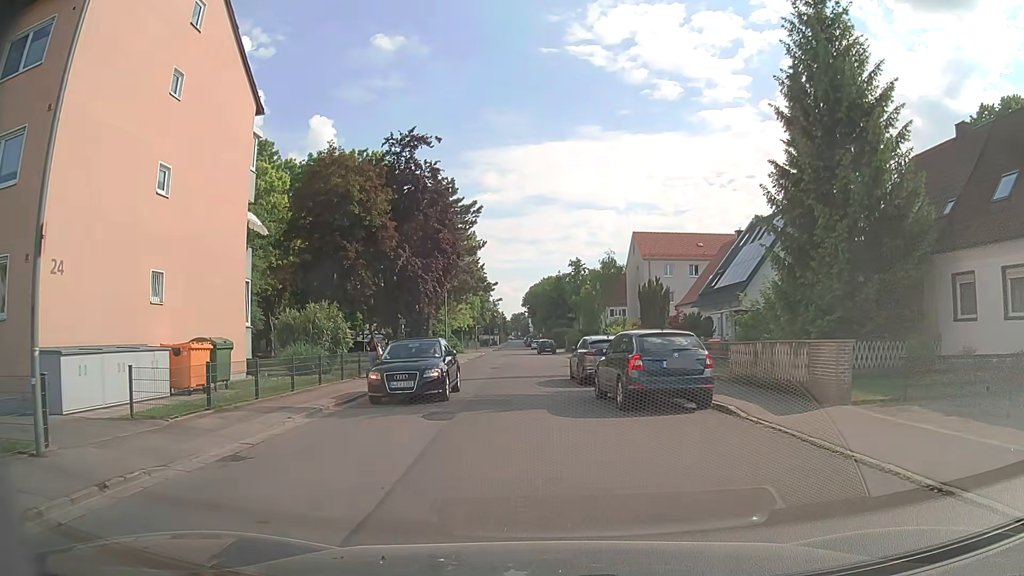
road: unclassified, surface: asphalt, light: Day
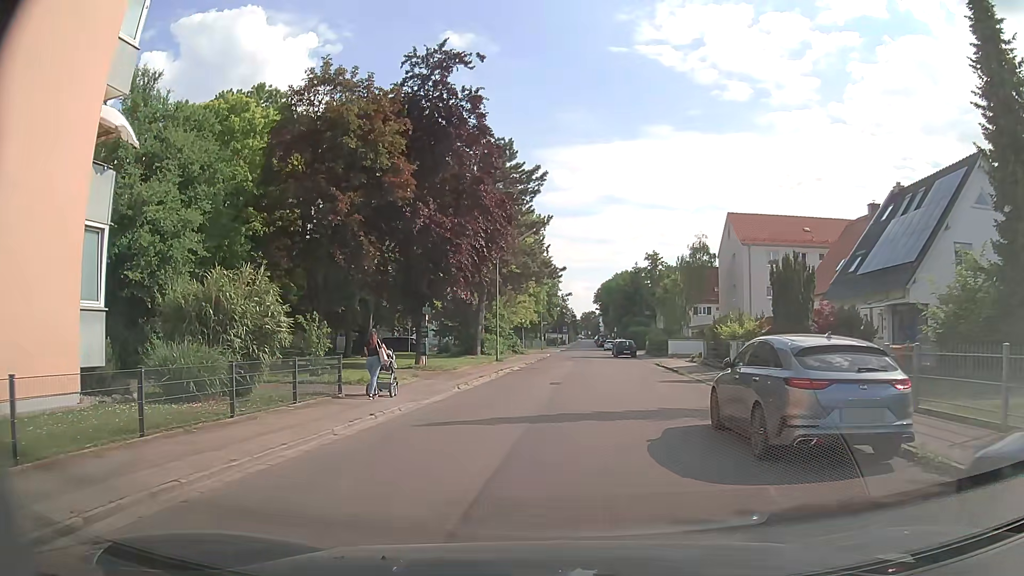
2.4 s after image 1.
(-0.6, +12.2) m; -7°
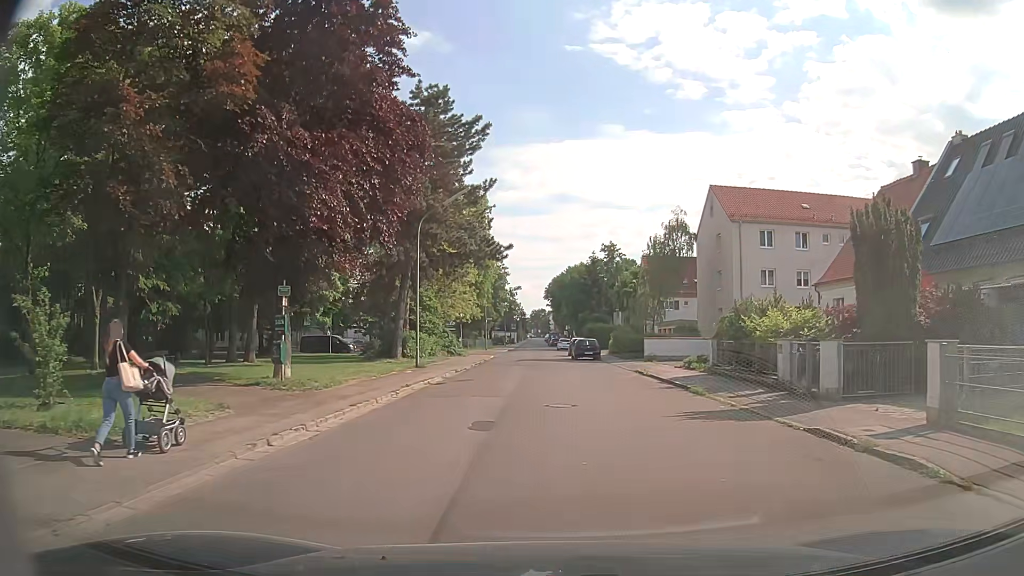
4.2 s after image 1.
(+0.5, +11.0) m; +4°
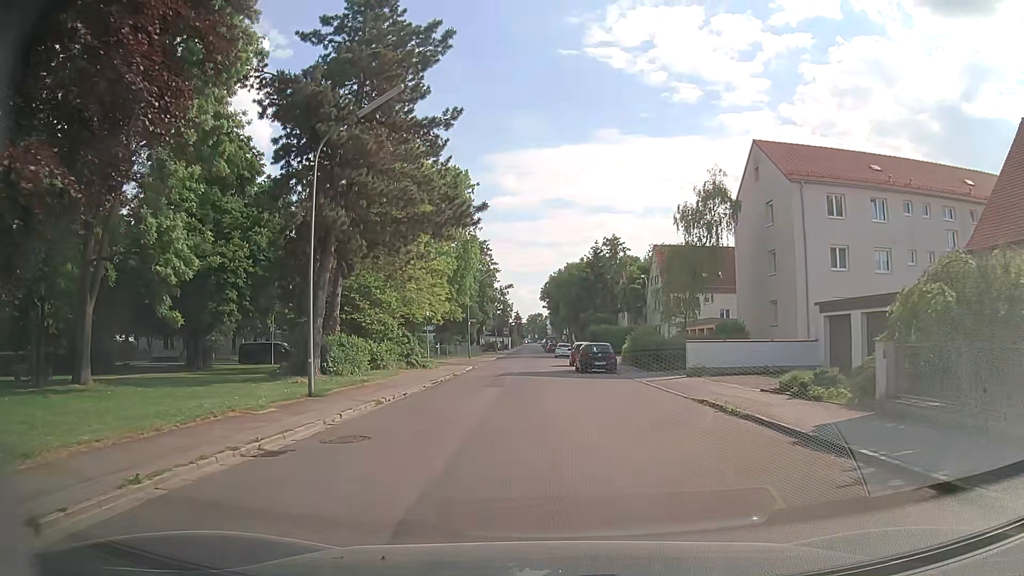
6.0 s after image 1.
(+0.3, +12.9) m; +2°
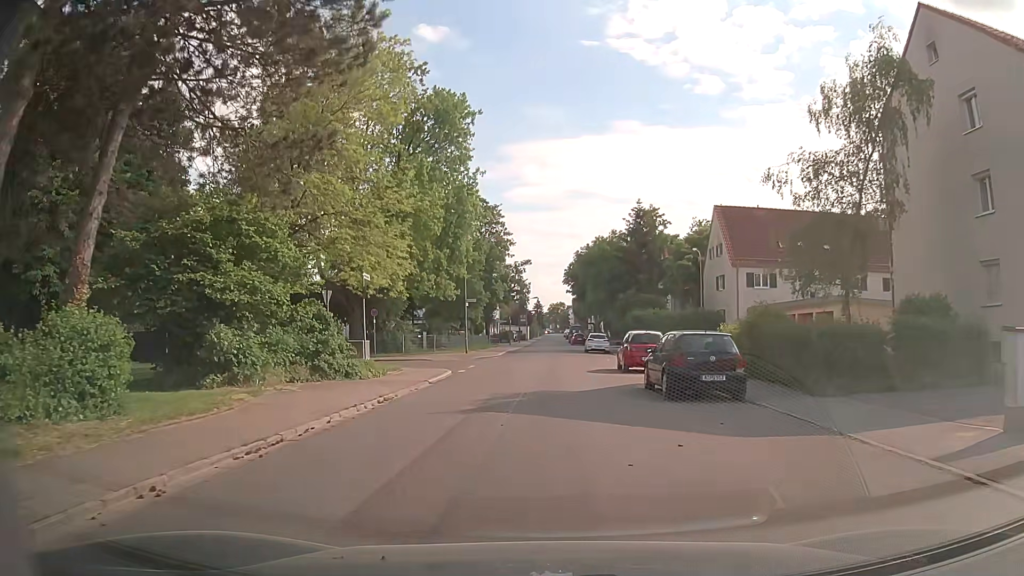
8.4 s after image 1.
(-0.6, +17.7) m; -2°
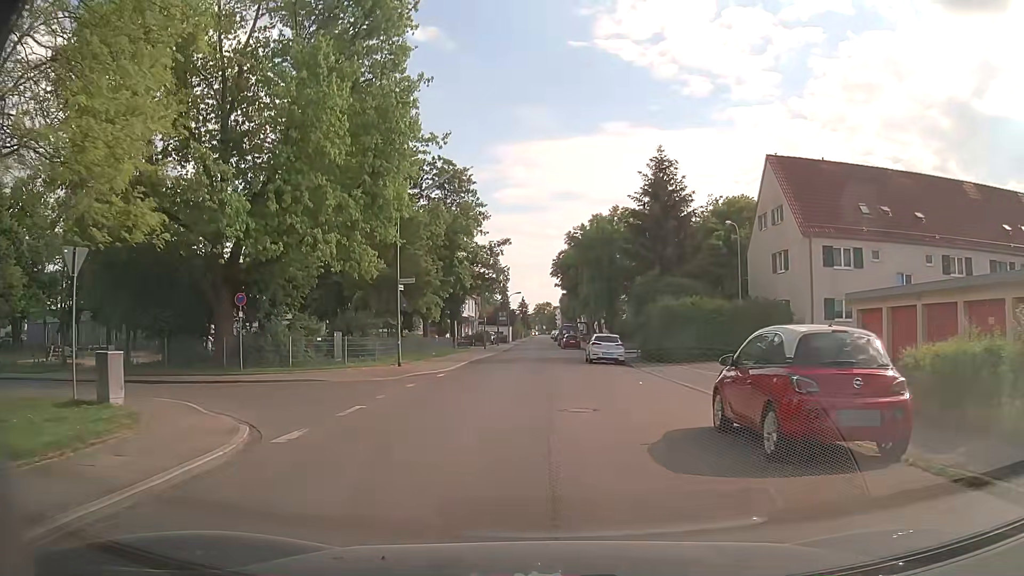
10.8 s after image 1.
(0.0, +16.8) m; 0°
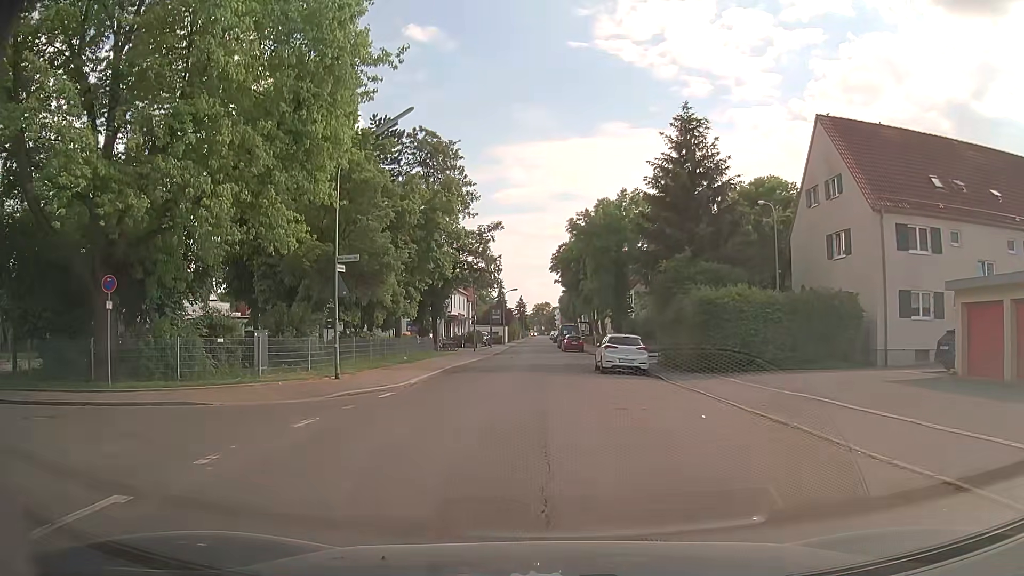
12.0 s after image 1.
(+0.1, +8.1) m; +1°
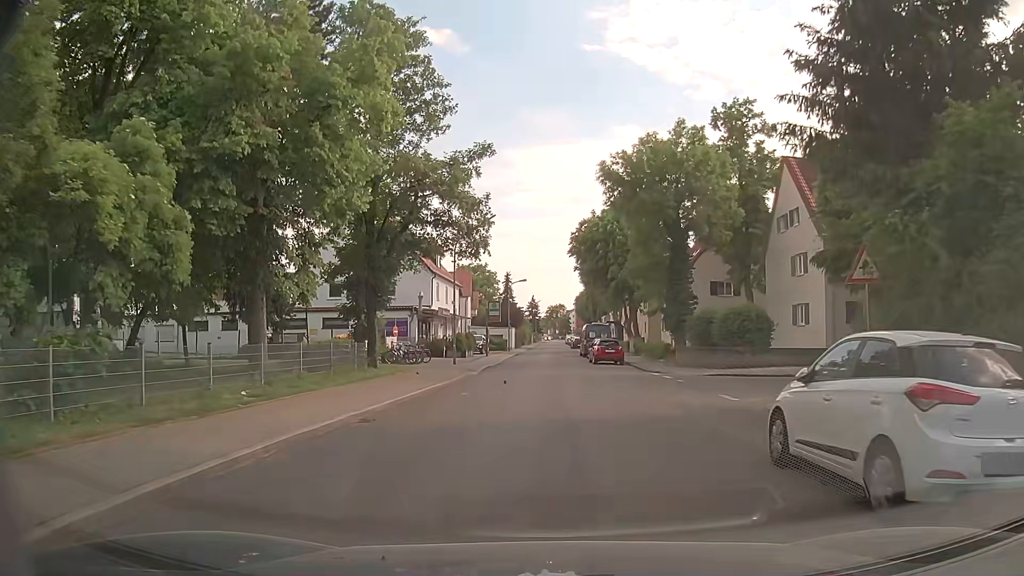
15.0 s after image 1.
(-0.5, +20.3) m; -1°
(0, +10) (+1, +20) (+1, +30) (0, +40) (0, +50) (0, +60) (0, +70) (0, +80) (0, +90) (0, +100) m
